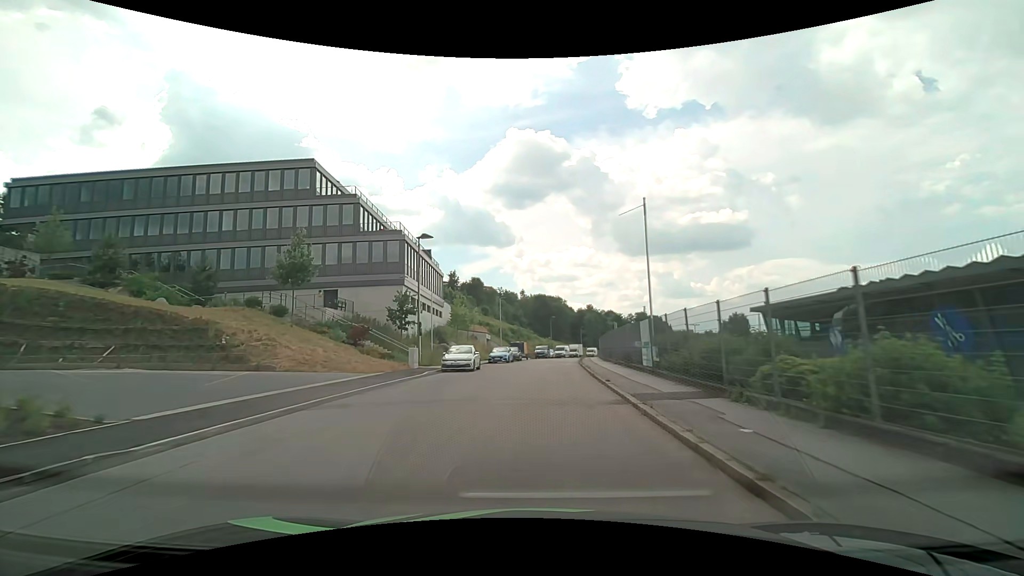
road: residential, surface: asphalt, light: Day
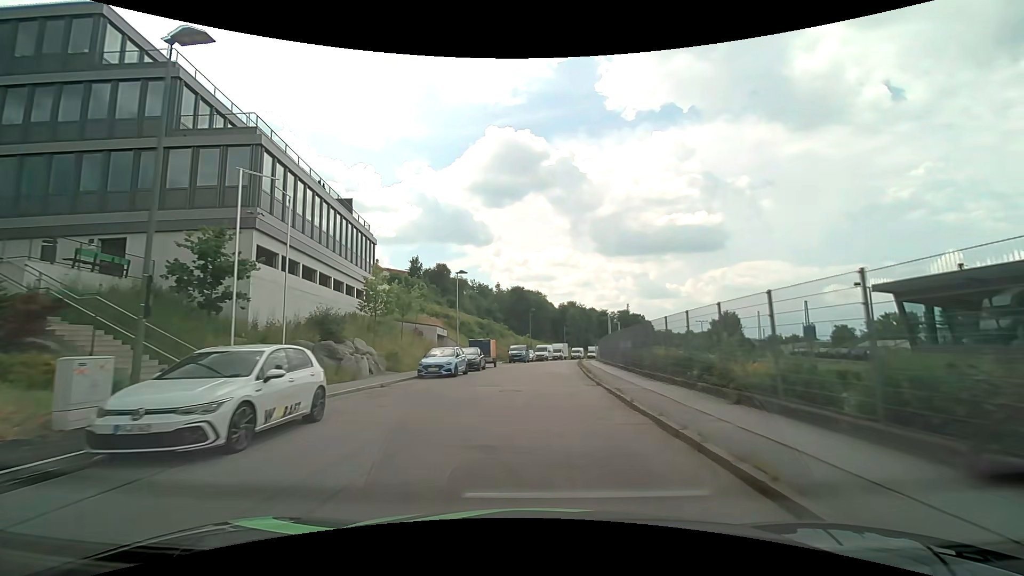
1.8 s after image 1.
(+0.5, +20.5) m; +3°
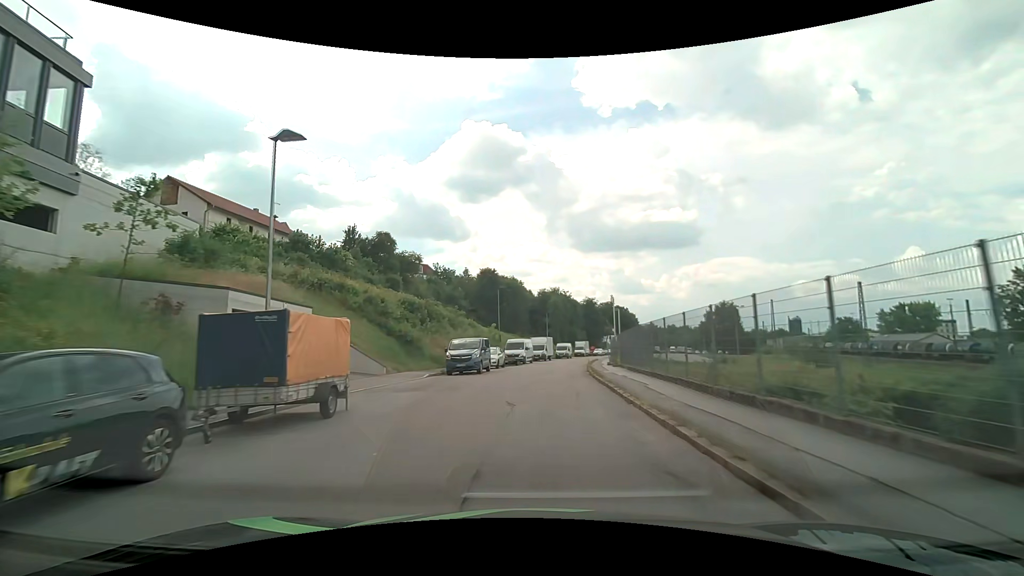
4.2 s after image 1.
(+0.8, +27.3) m; +3°
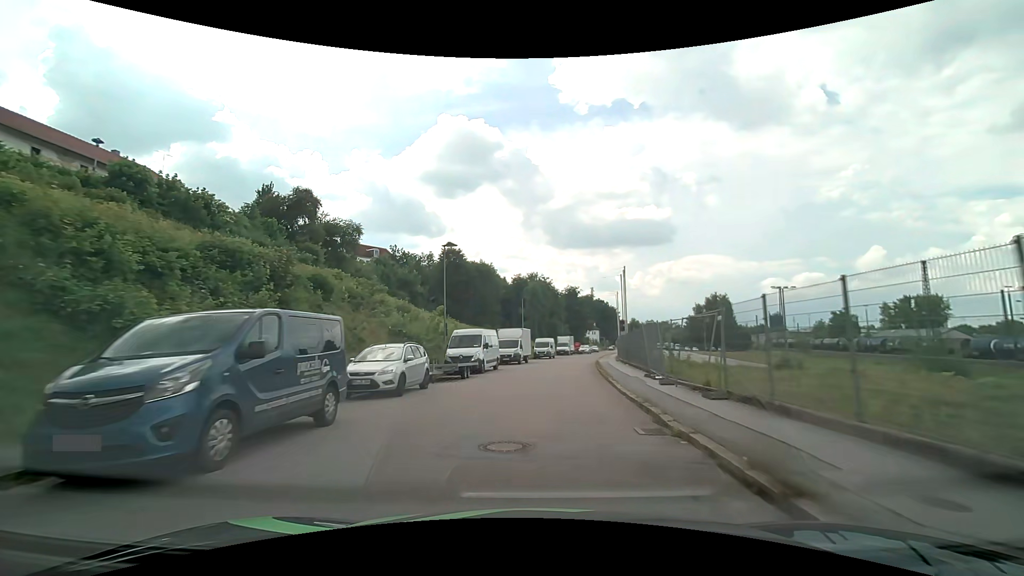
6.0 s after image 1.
(+0.5, +20.8) m; +3°
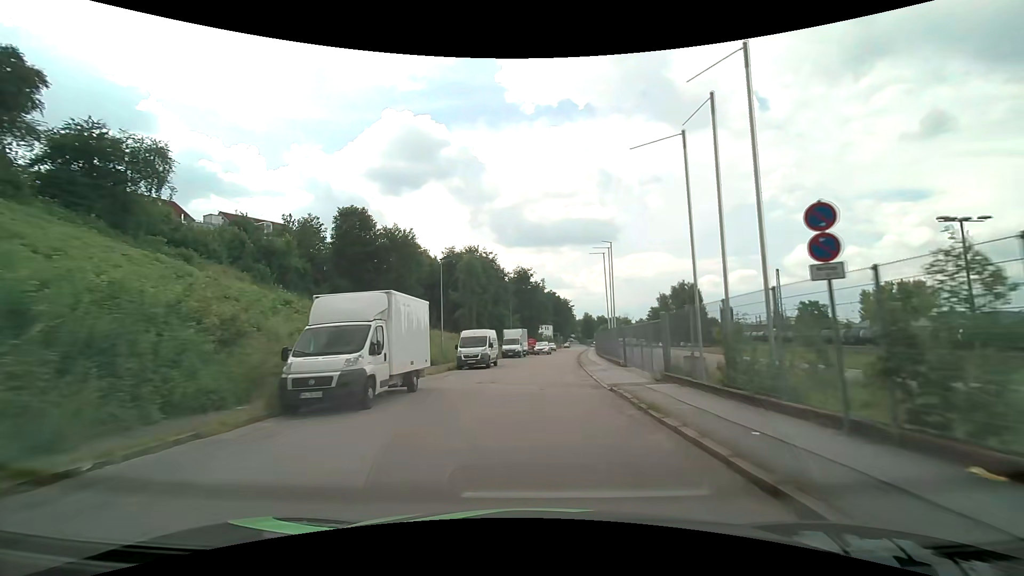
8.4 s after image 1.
(+1.3, +28.4) m; +6°
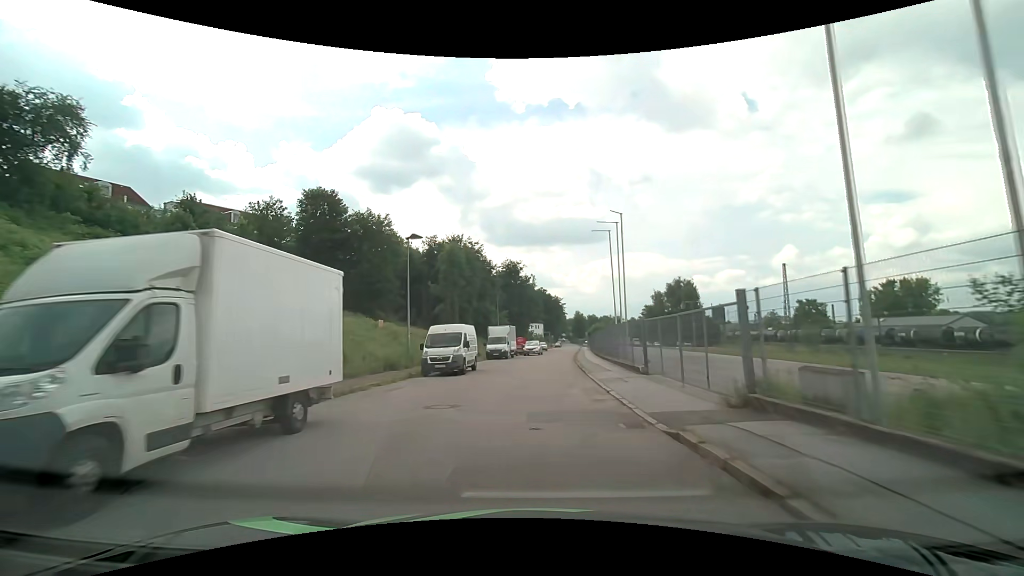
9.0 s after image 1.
(+0.1, +7.3) m; +1°
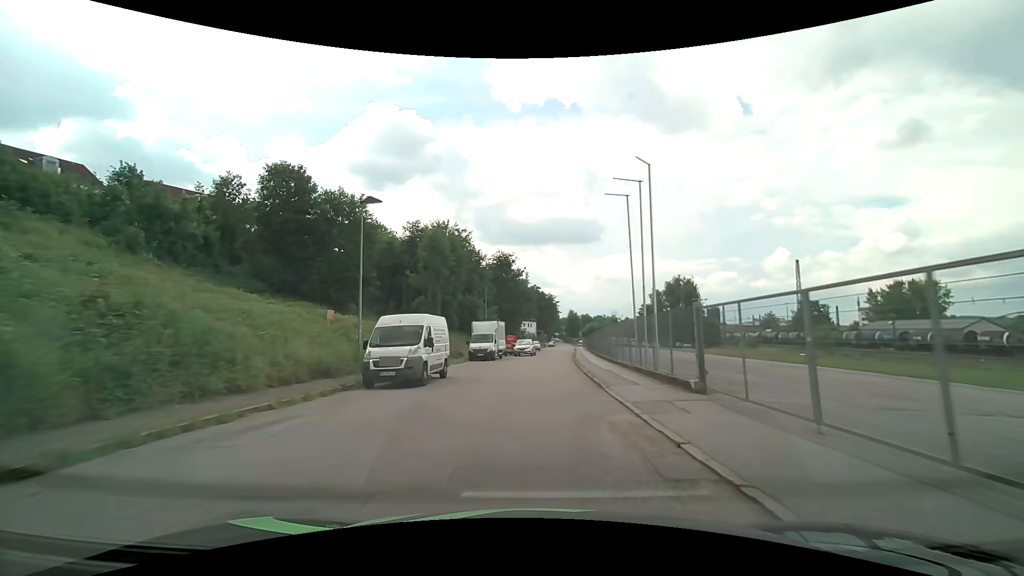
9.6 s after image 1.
(+0.1, +7.3) m; +1°
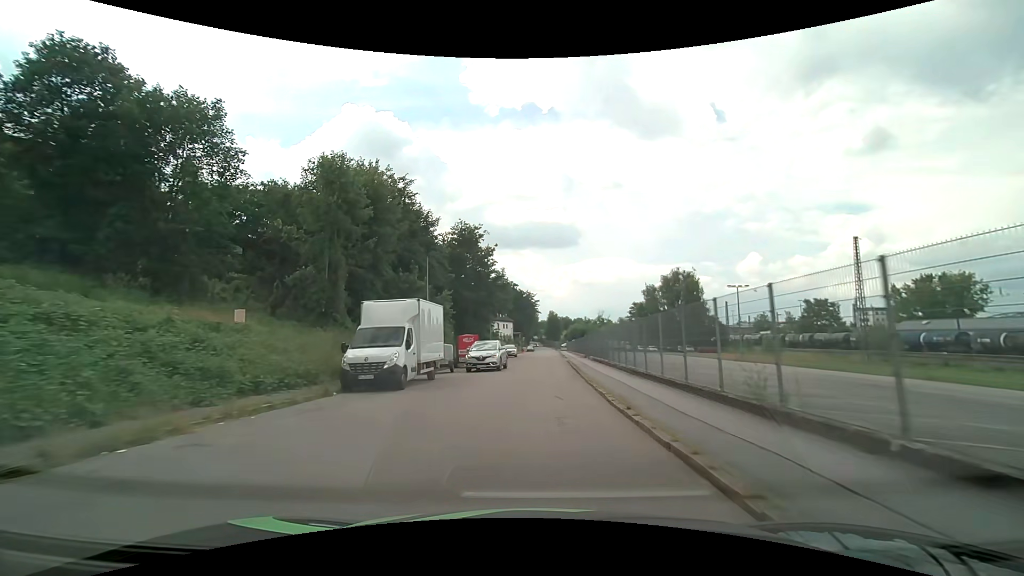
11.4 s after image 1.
(+0.5, +22.3) m; +3°
(0, +10) (0, +20) (+1, +30) (+1, +40) (+2, +50) (+2, +60) (+2, +70) (+3, +80) (+3, +90) (+4, +100) m
